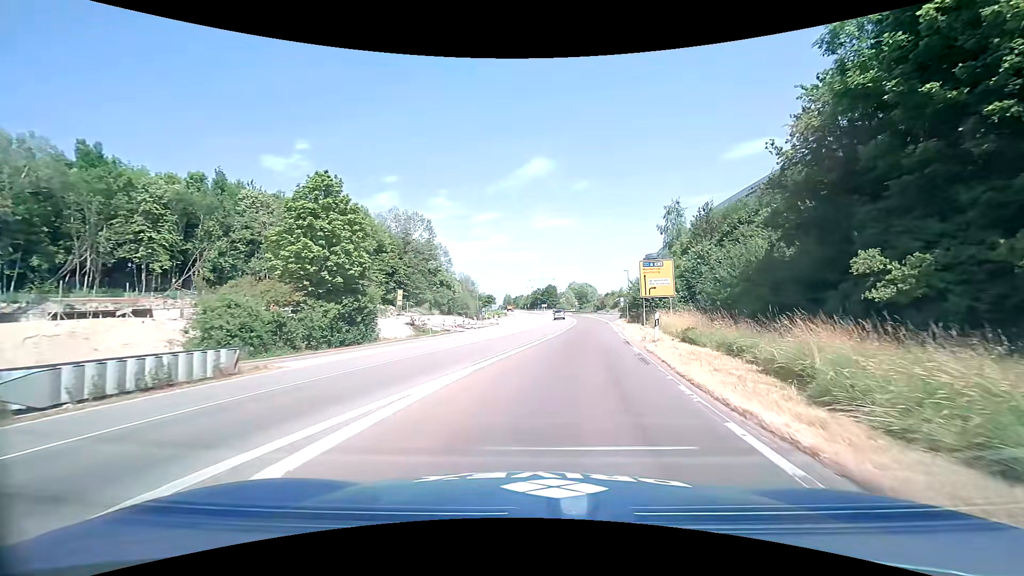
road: trunk_link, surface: asphalt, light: Day
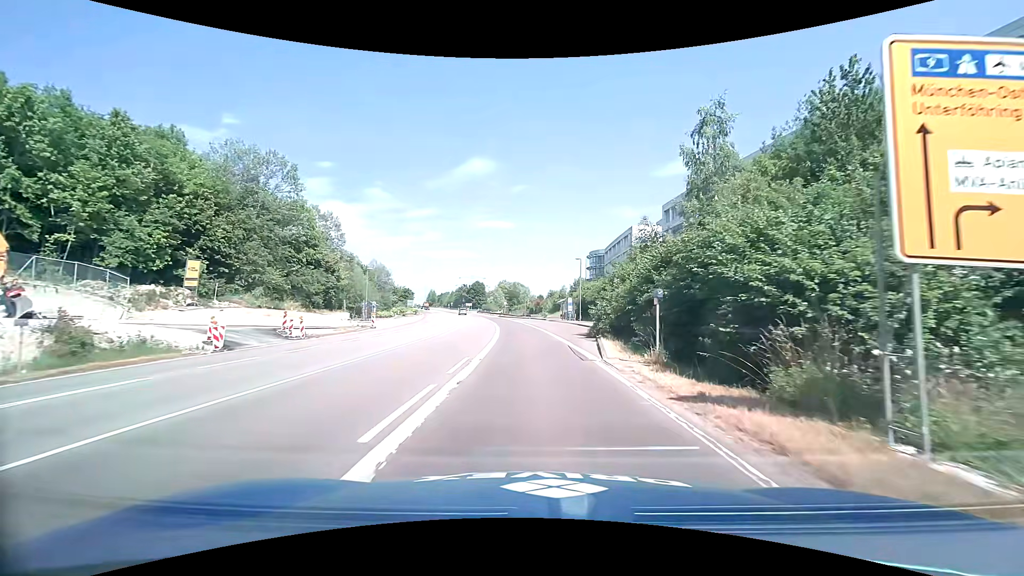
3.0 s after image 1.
(+2.9, +30.8) m; +8°
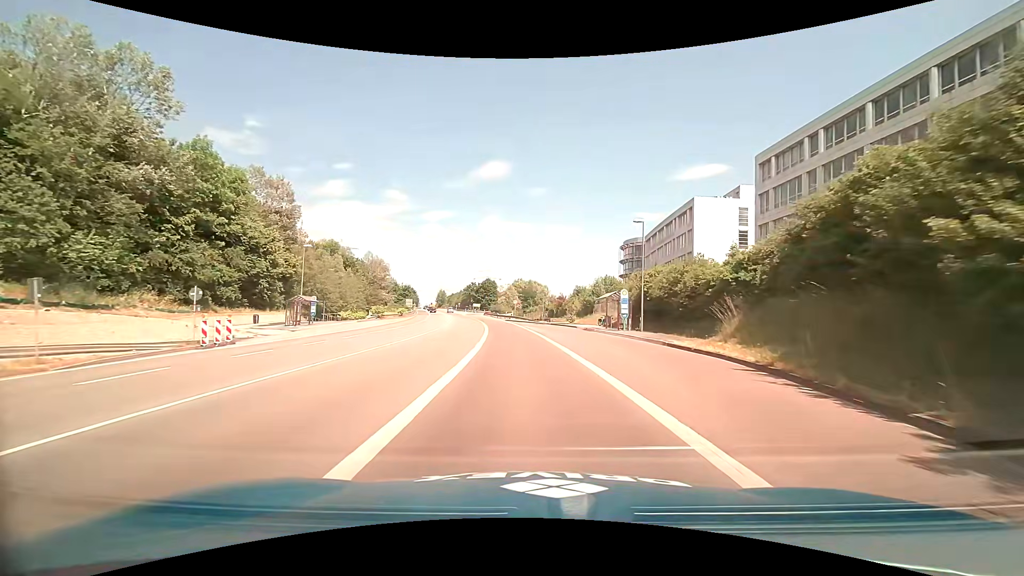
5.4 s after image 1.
(-0.5, +27.9) m; -2°
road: trunk
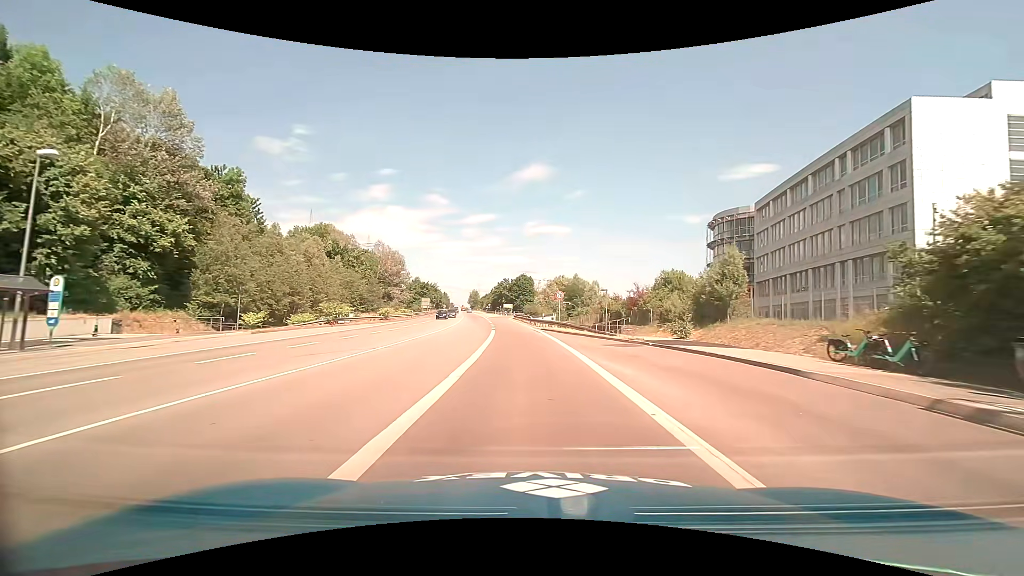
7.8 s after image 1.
(-1.1, +33.2) m; -4°
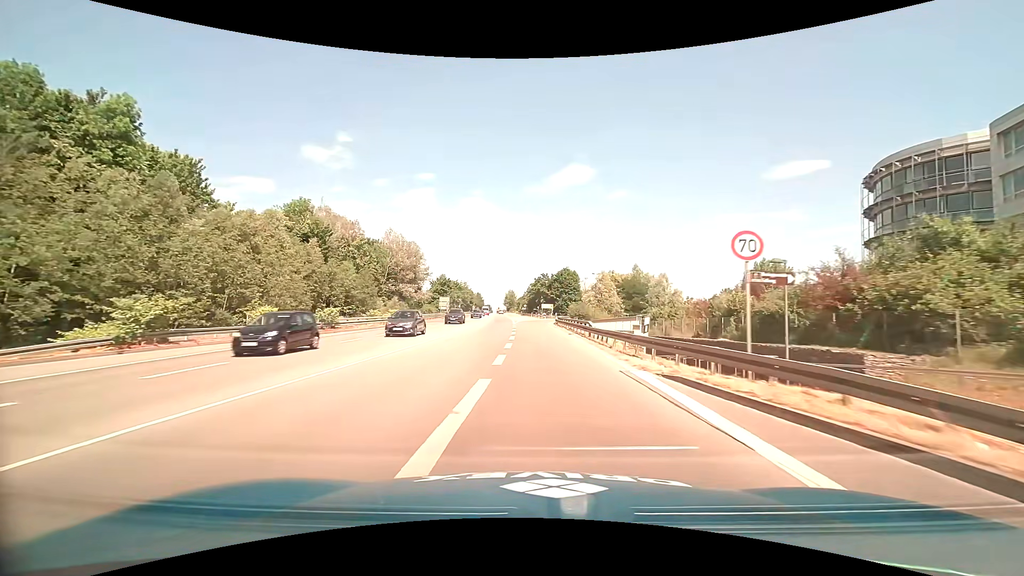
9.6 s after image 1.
(-1.1, +28.1) m; -4°
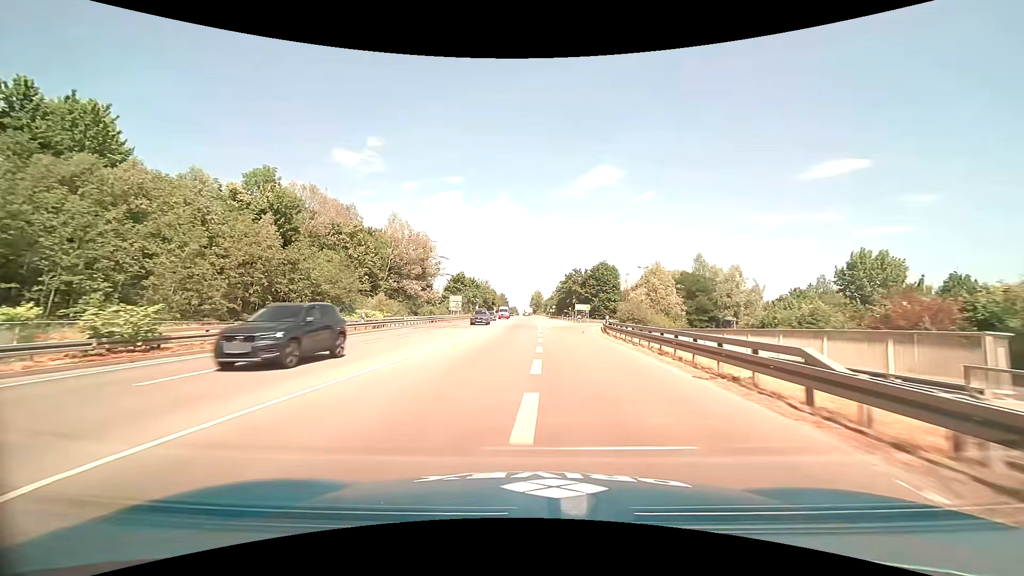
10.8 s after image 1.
(-0.6, +20.1) m; -3°
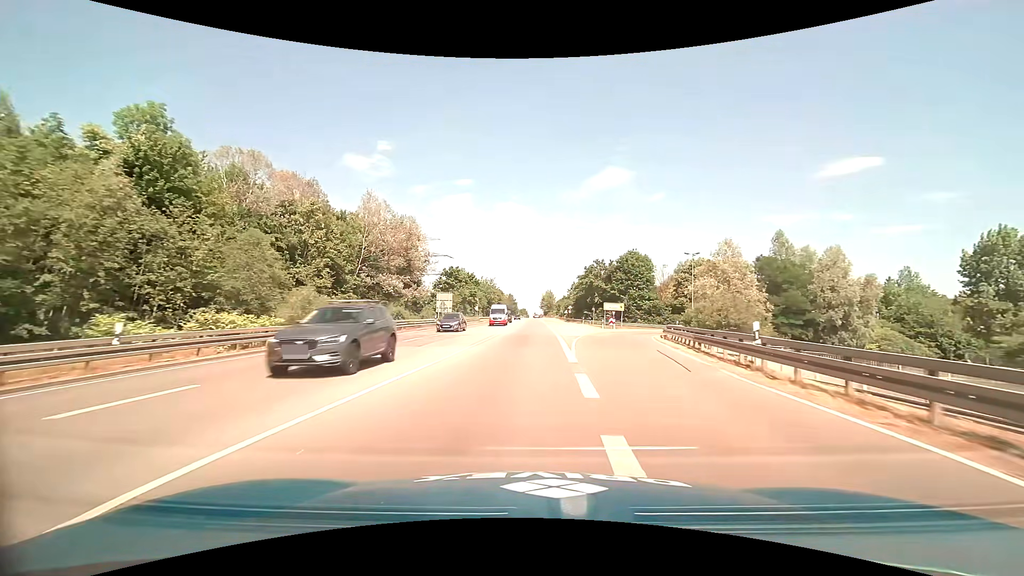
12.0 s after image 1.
(-0.3, +21.0) m; -1°
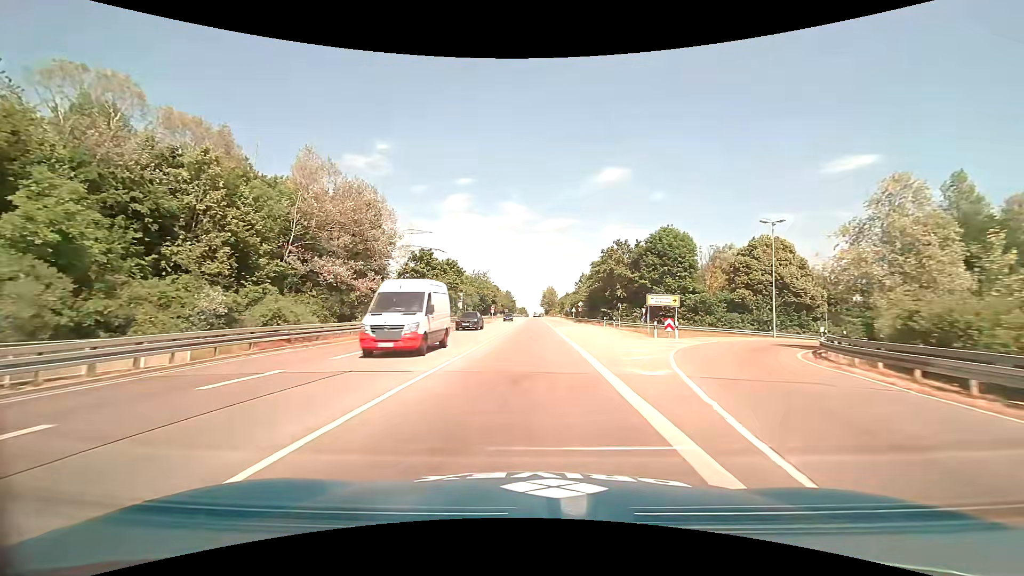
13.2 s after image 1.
(0.0, +21.8) m; 0°
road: primary
(0, +10) (0, +20) (0, +30) (0, +40) (0, +50) (0, +60) (0, +70) (0, +80) (0, +90) (0, +100) m
